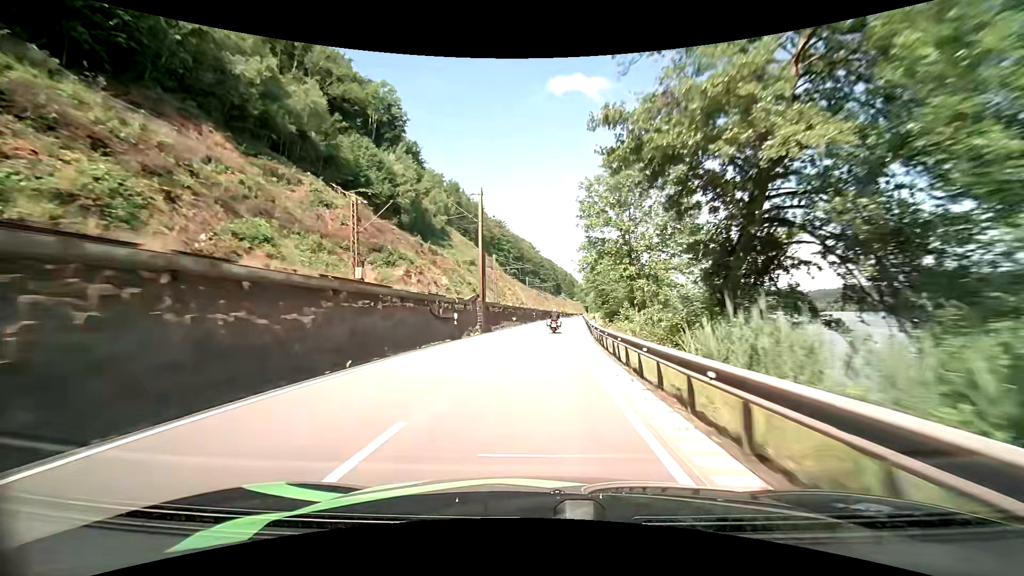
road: primary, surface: asphalt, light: Day
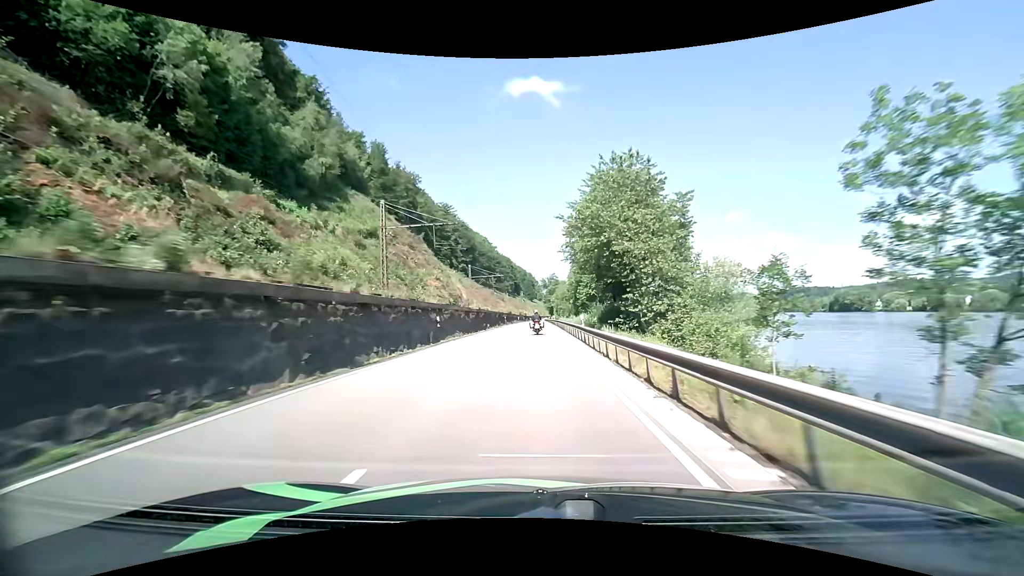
(+2.2, +49.2) m; +4°
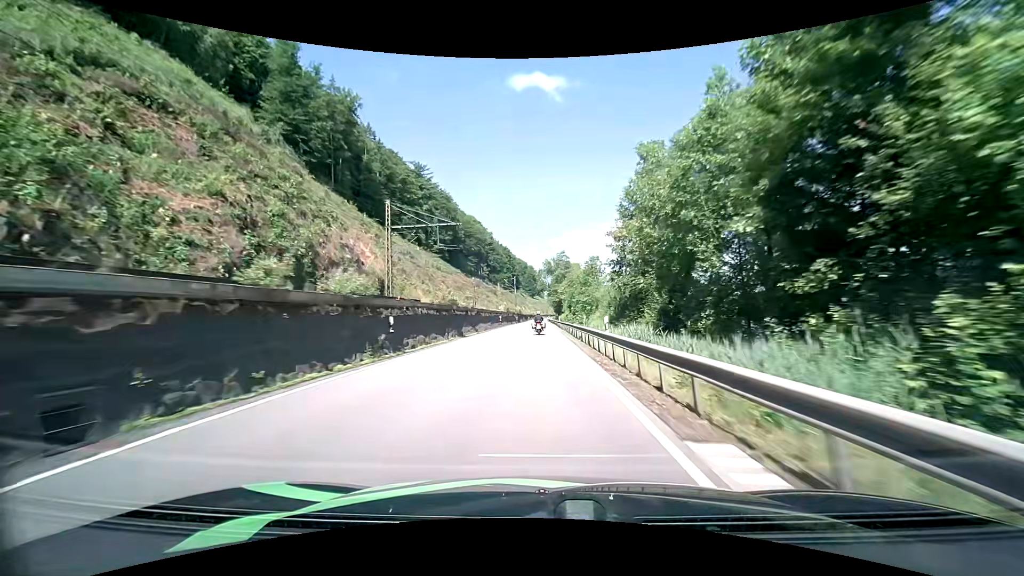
(+0.2, +61.3) m; 0°
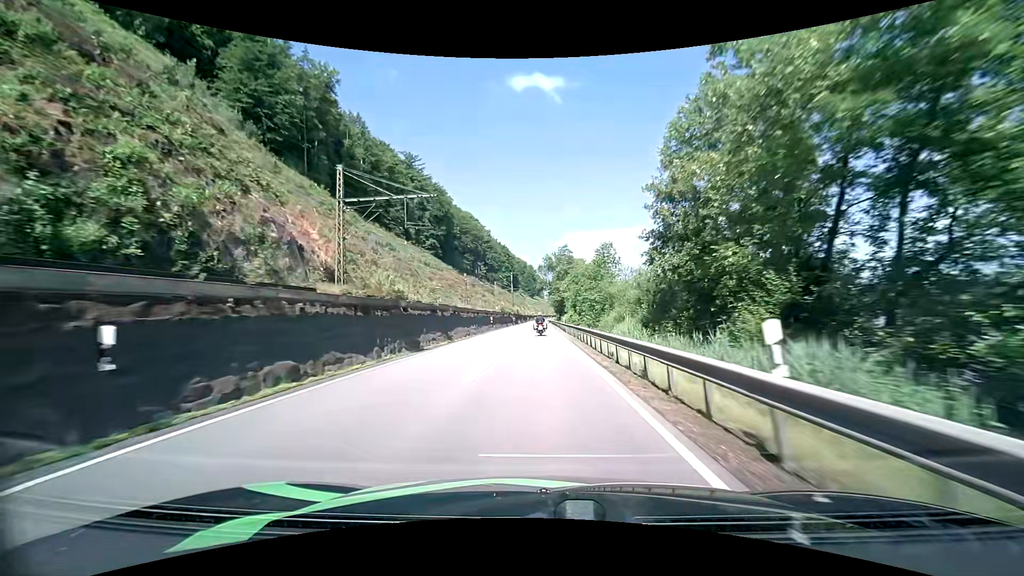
(0.0, +12.3) m; 0°
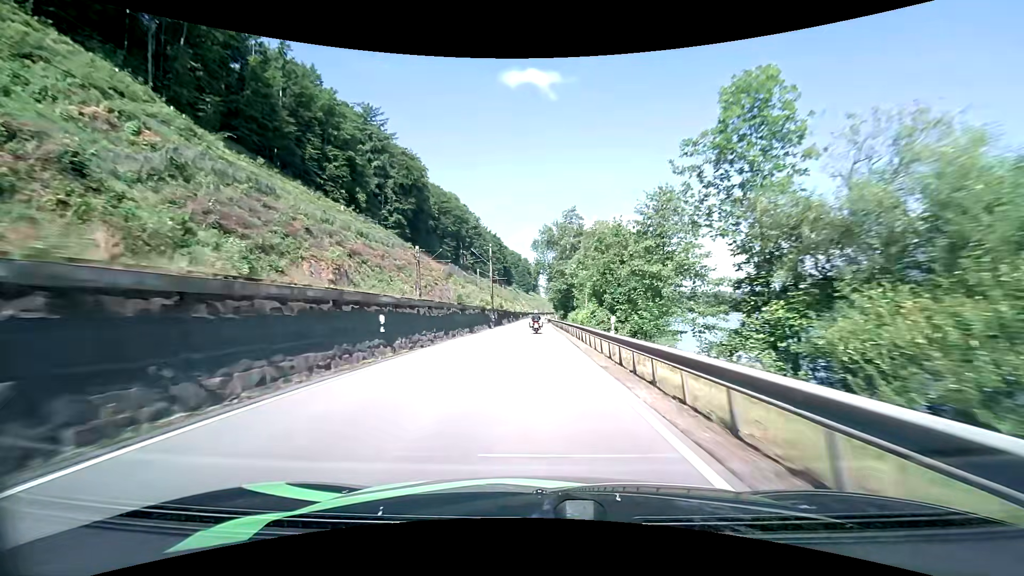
(+0.1, +37.1) m; 0°
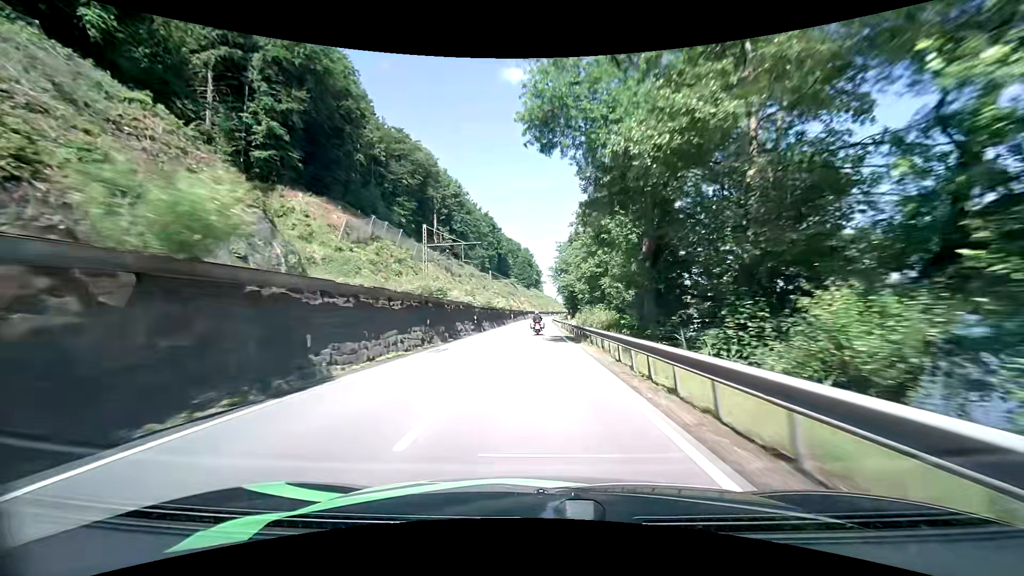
(-0.1, +63.7) m; 0°
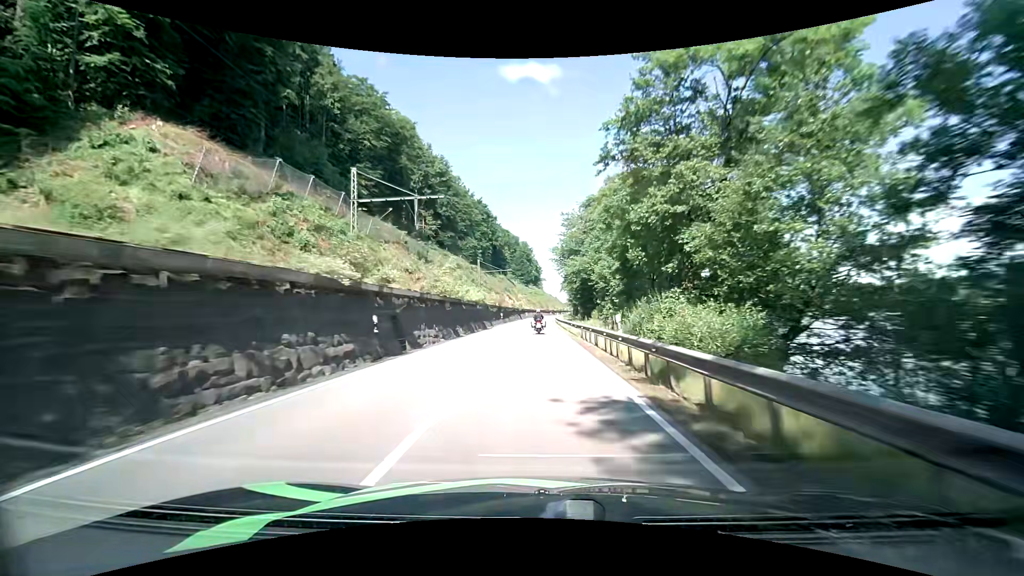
(0.0, +25.6) m; 0°
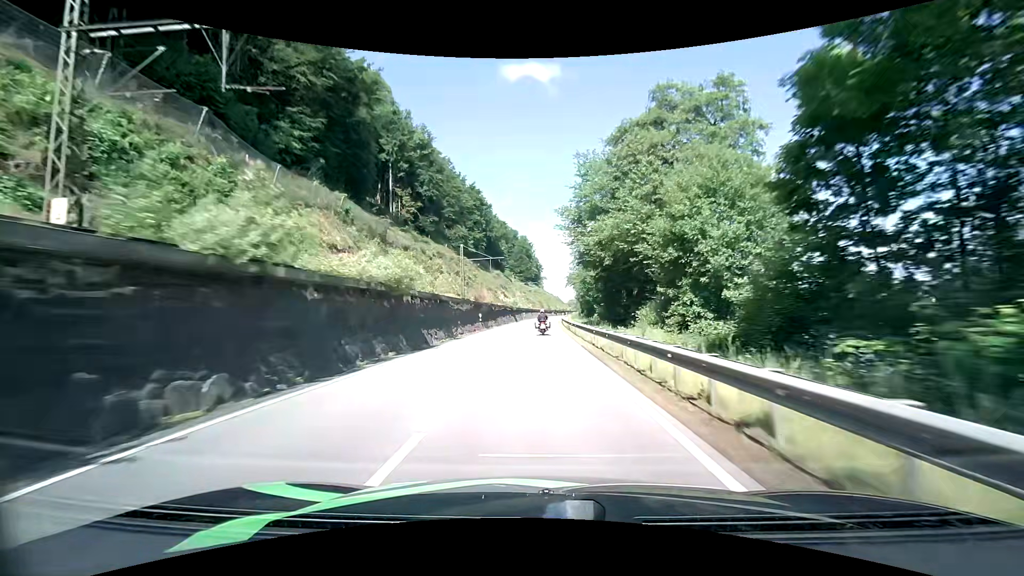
(+0.1, +25.5) m; 0°
(0, +10) (0, +20) (0, +30) (0, +40) (0, +50) (+1, +60) (+1, +70) (+1, +80) (+2, +90) (+3, +100) m
